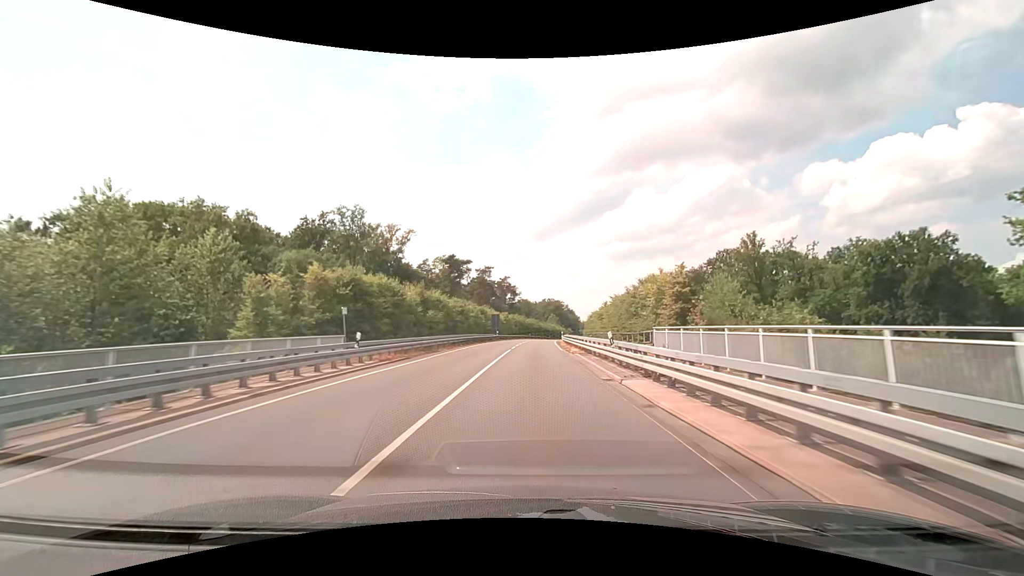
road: secondary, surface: asphalt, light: Day
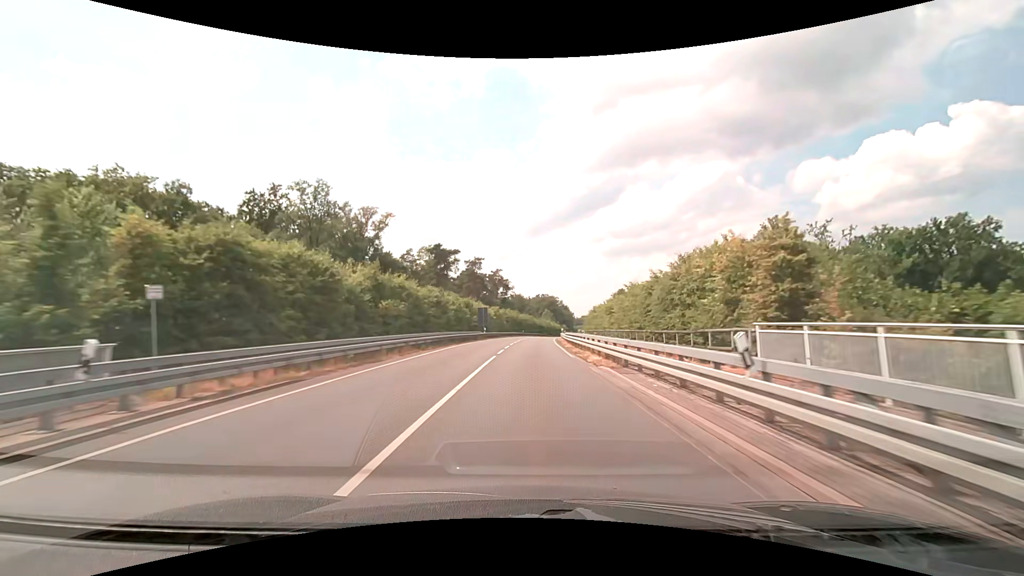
(+0.1, +11.4) m; +1°
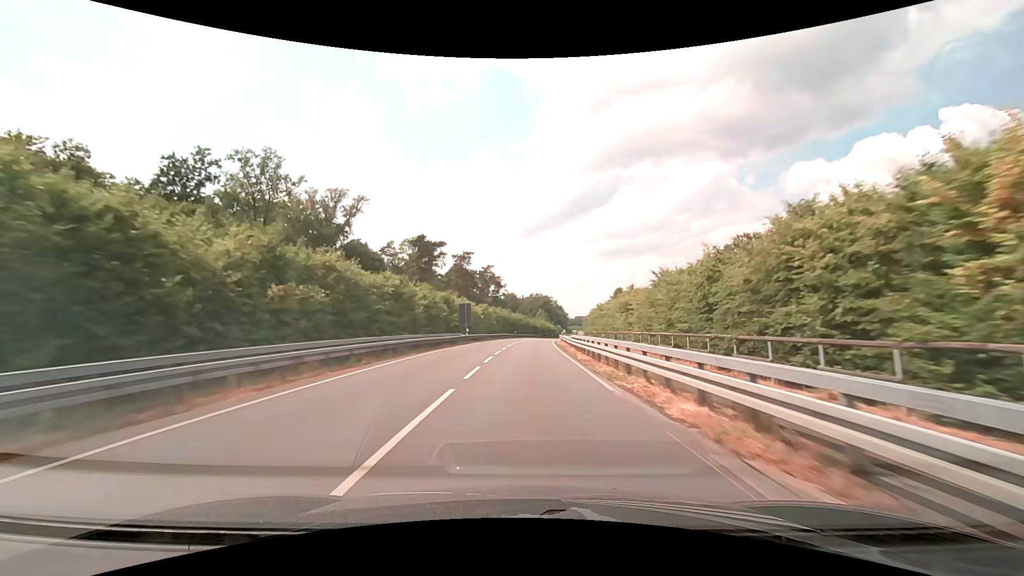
(+0.1, +11.7) m; +1°
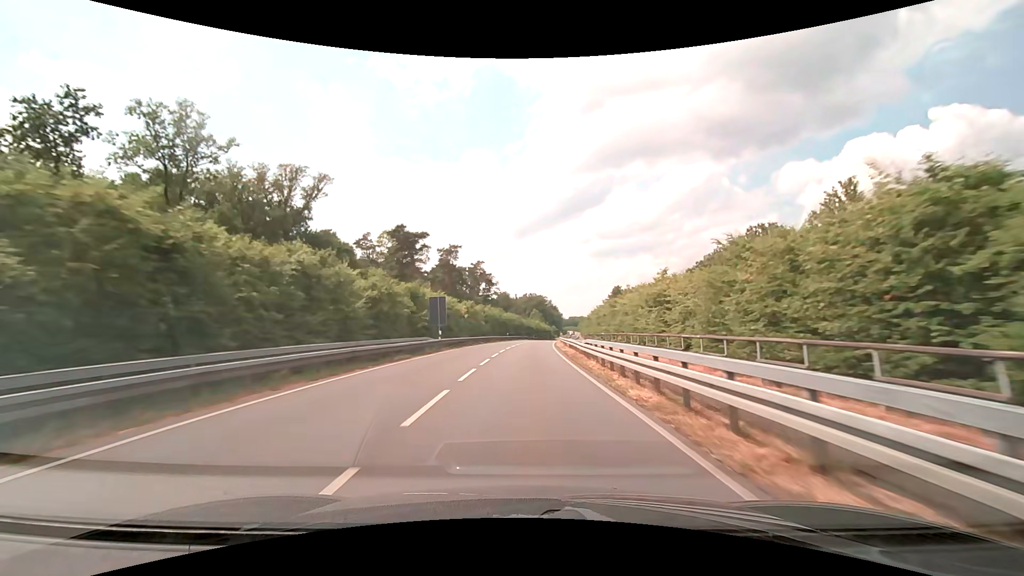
(+0.1, +12.0) m; +1°
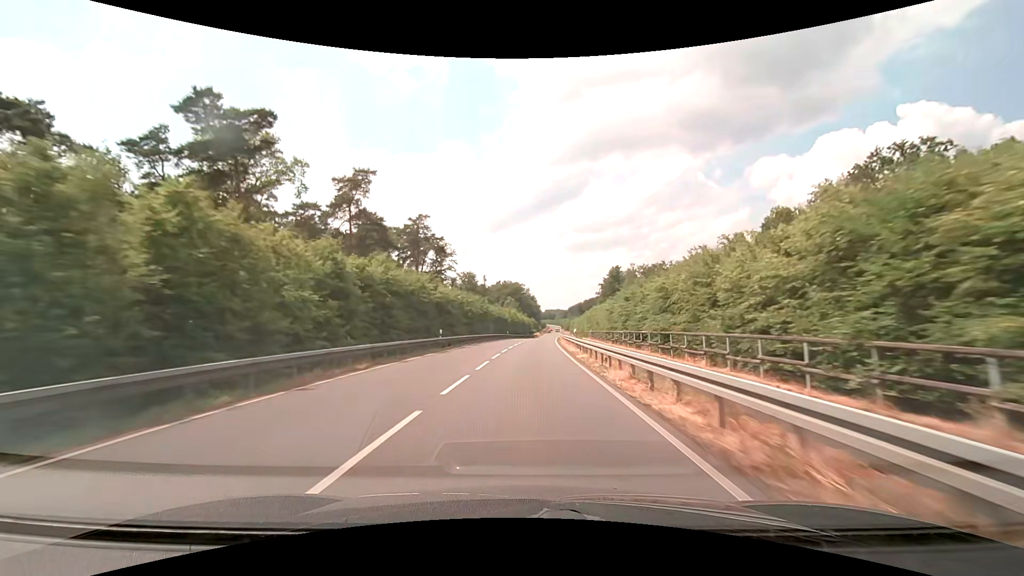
(+1.1, +50.7) m; +3°
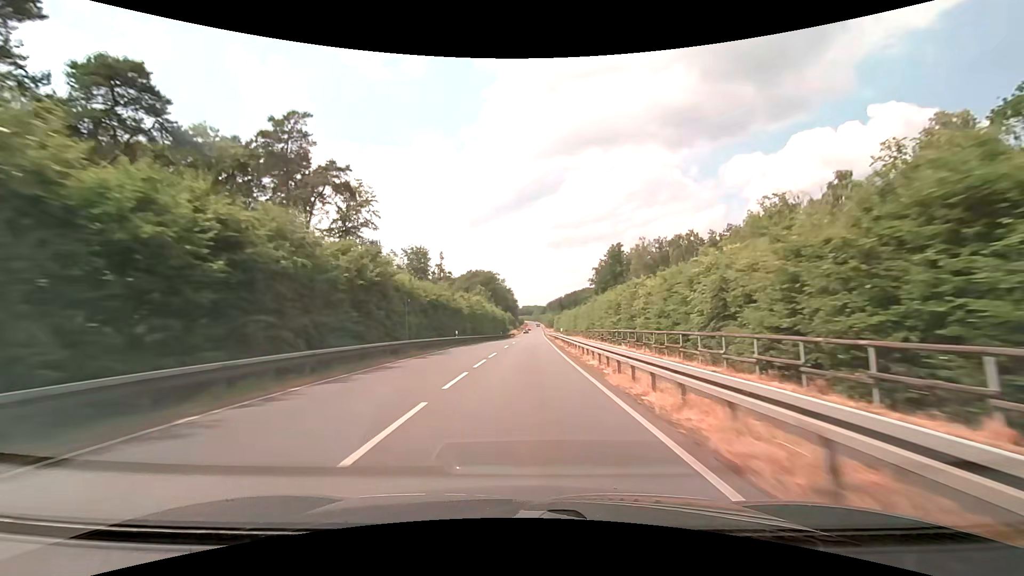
(+1.1, +41.0) m; +3°
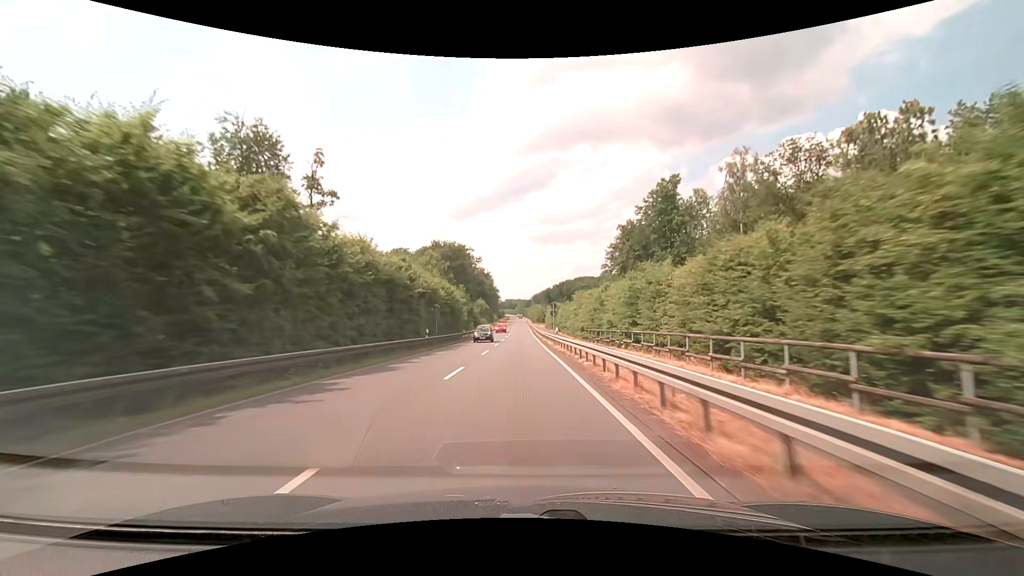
(+1.1, +58.4) m; +2°
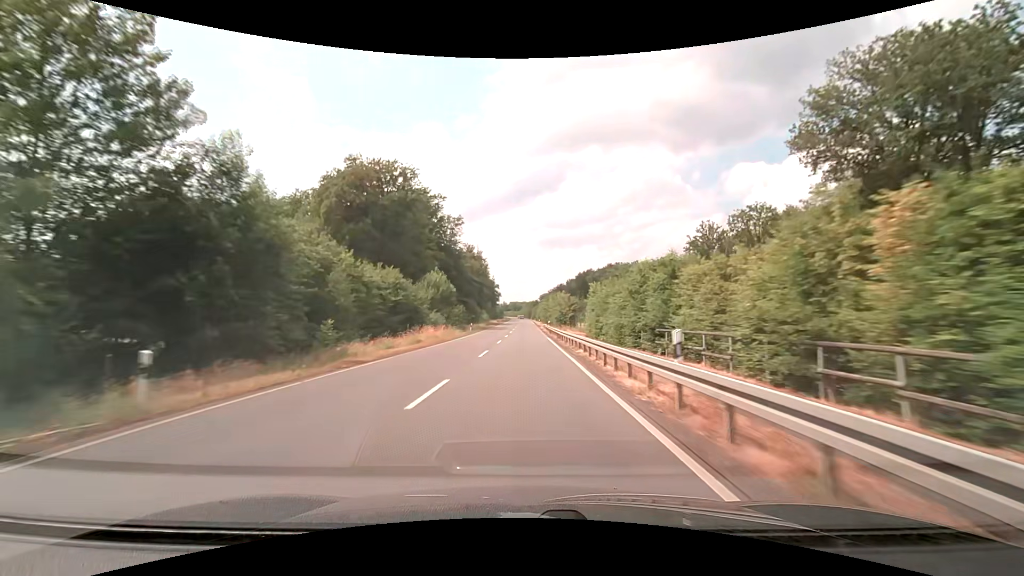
(0.0, +76.7) m; -1°
(0, +10) (0, +20) (0, +30) (0, +40) (0, +50) (0, +60) (0, +70) (0, +80) (0, +90) (0, +100) m
